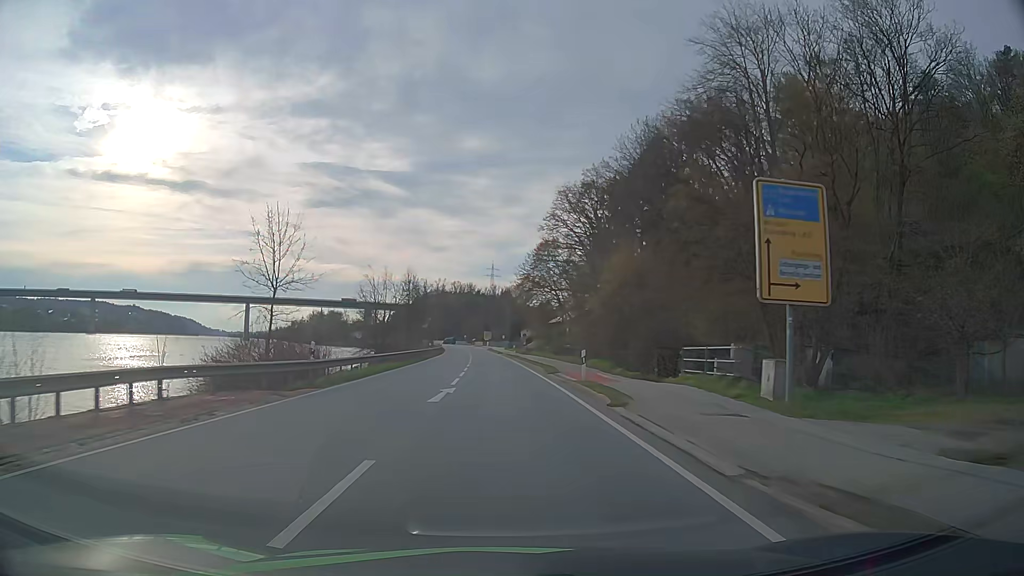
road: primary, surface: asphalt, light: Day
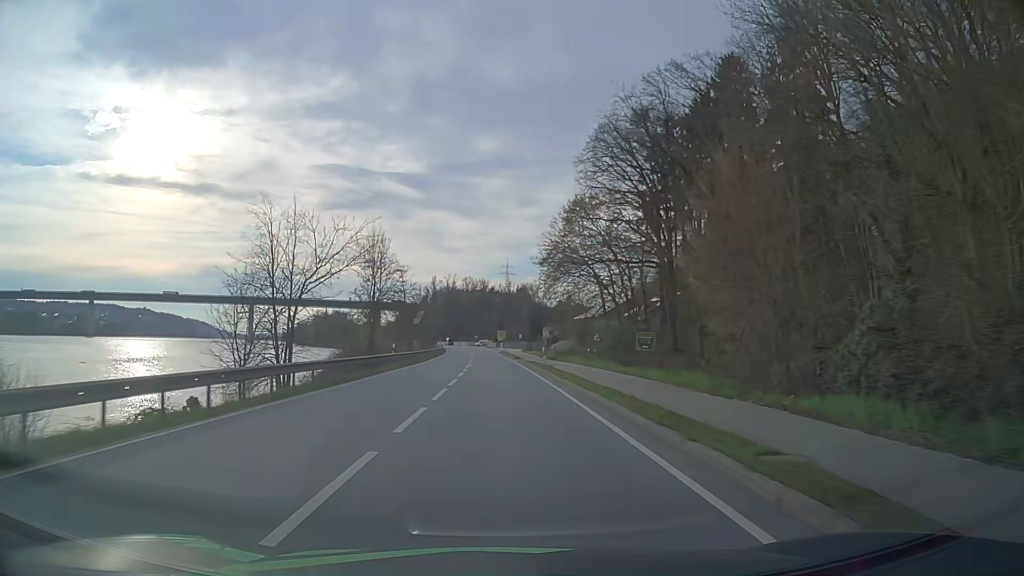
(-0.3, +29.9) m; -1°
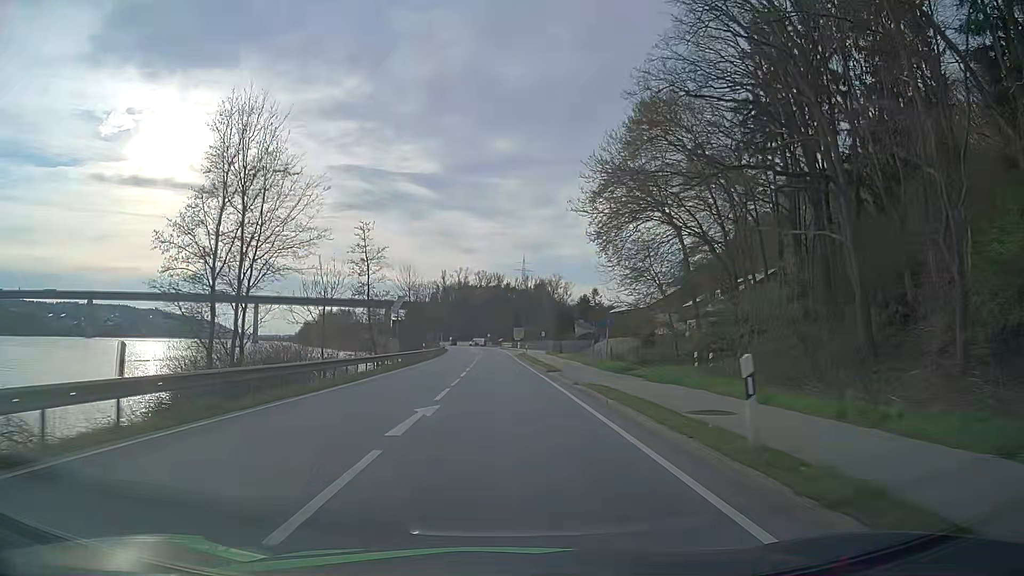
(-0.6, +29.9) m; -2°
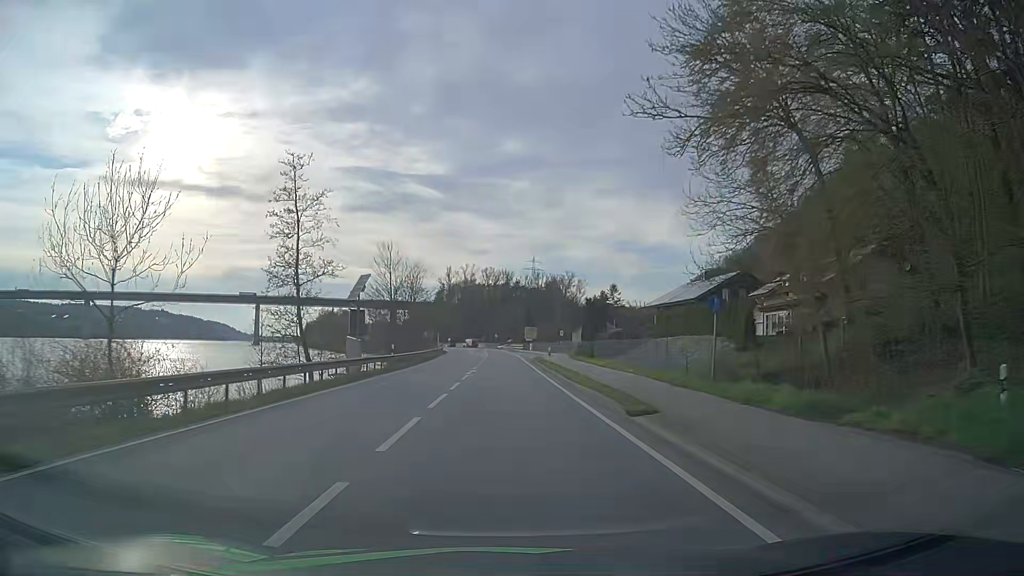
(-0.1, +19.9) m; -1°
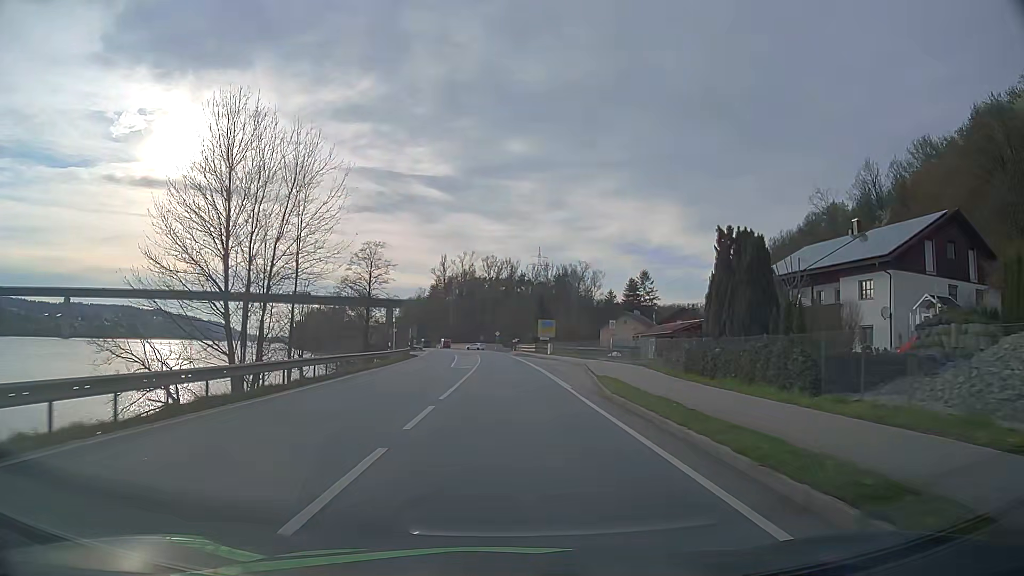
(0.0, +39.8) m; 0°
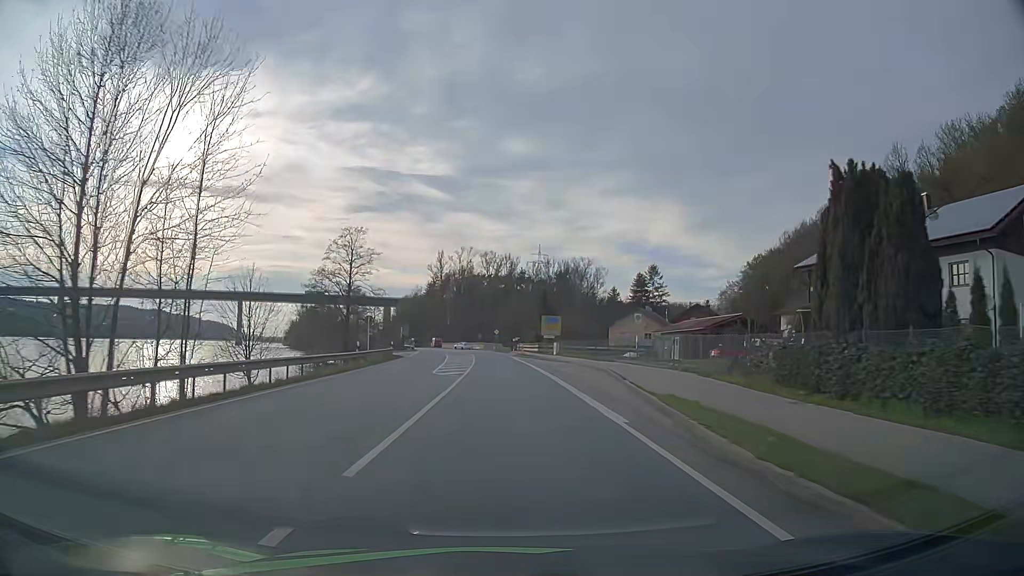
(0.0, +10.0) m; 0°
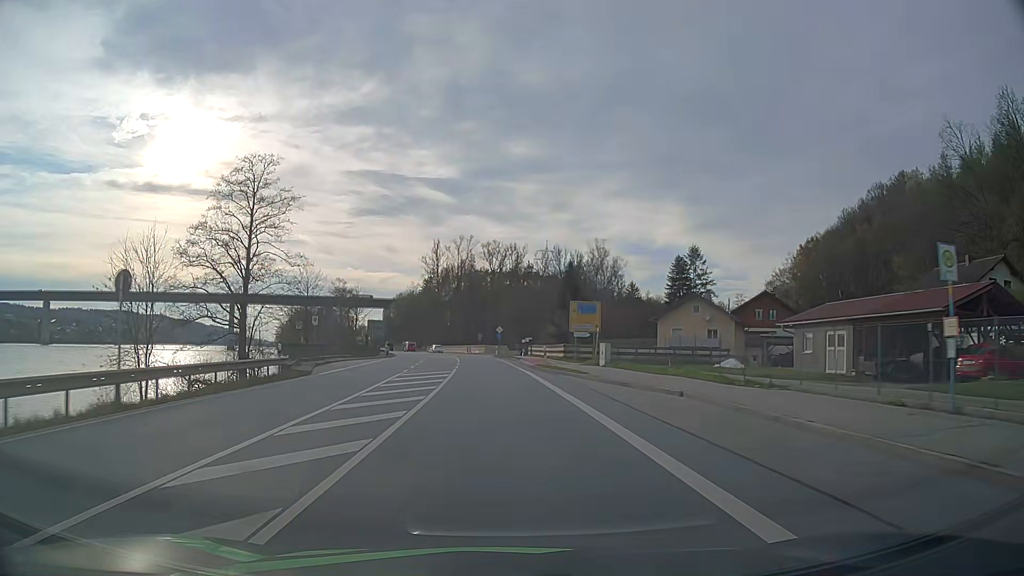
(-0.1, +29.8) m; 0°
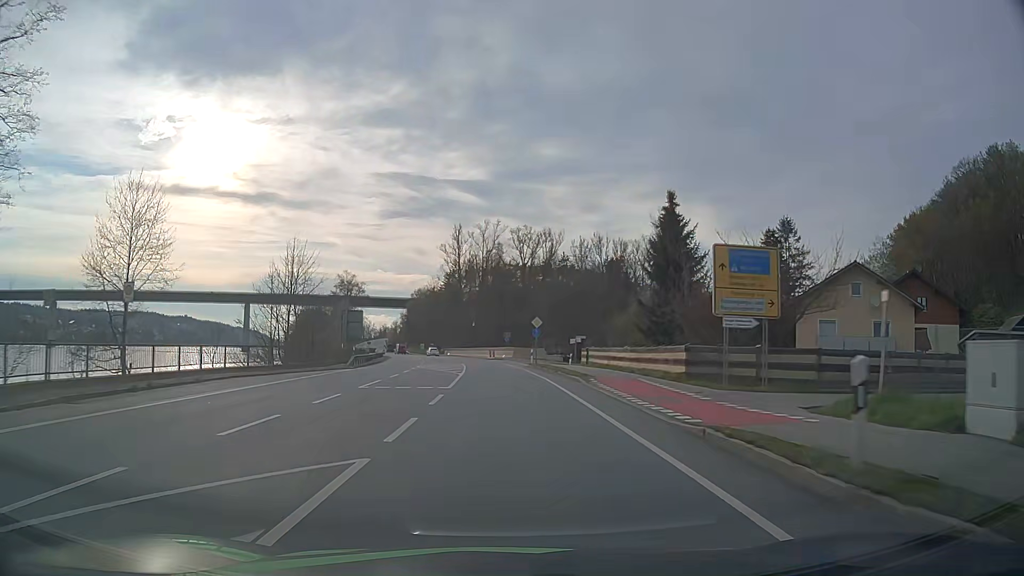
(-0.7, +29.7) m; -3°
(0, +10) (0, +20) (0, +30) (-1, +40) (-1, +50) (-2, +60) (-3, +70) (-5, +80) (-6, +90) (-8, +100) m
